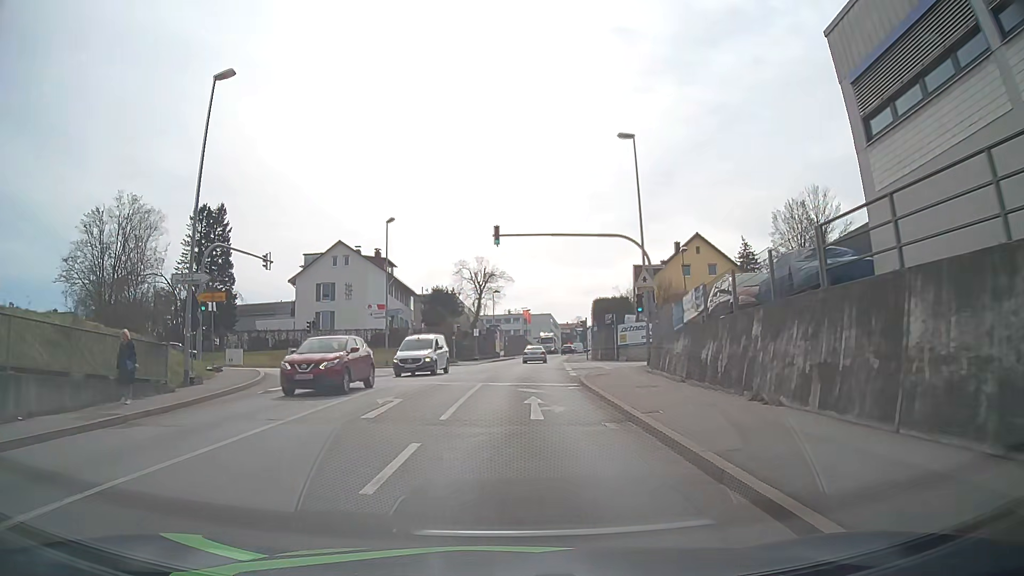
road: tertiary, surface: asphalt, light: Day
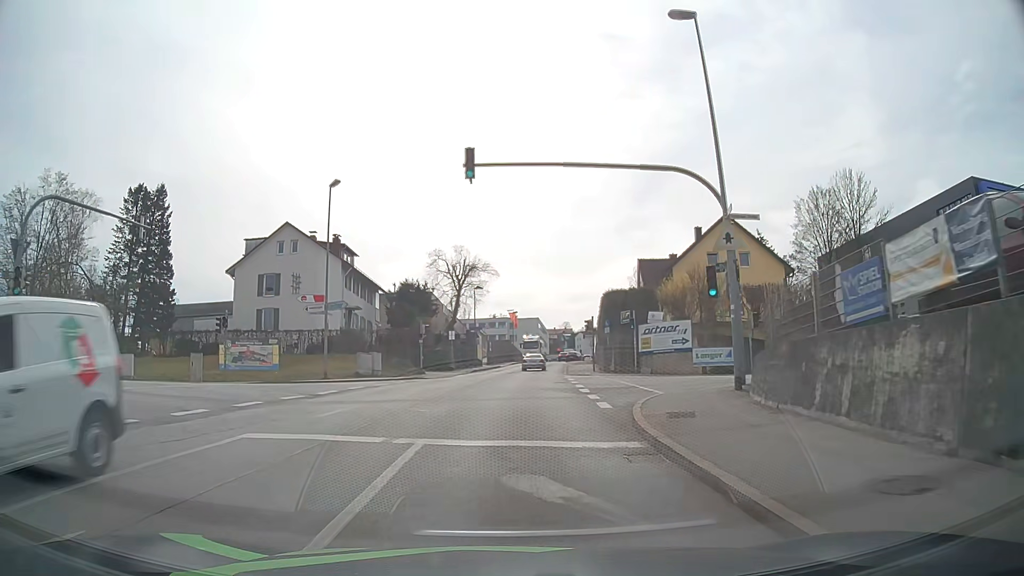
(+0.1, +12.6) m; +1°
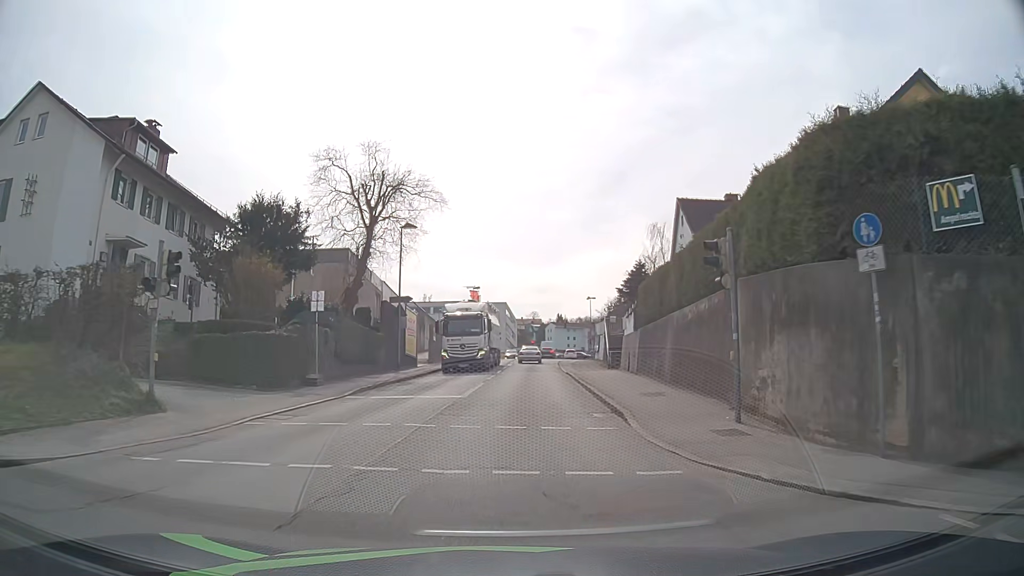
(+0.9, +30.5) m; +4°
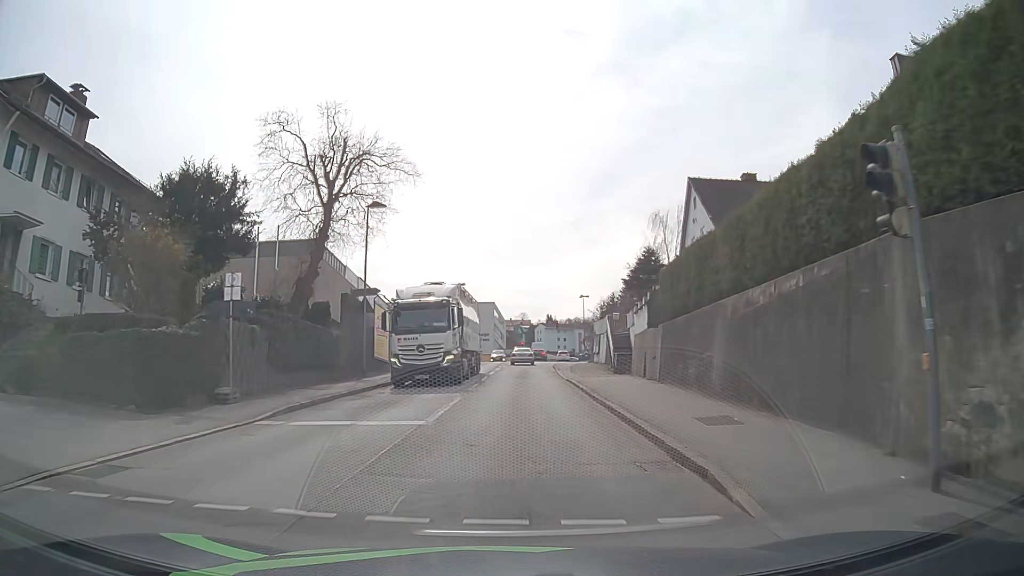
(0.0, +6.3) m; +1°
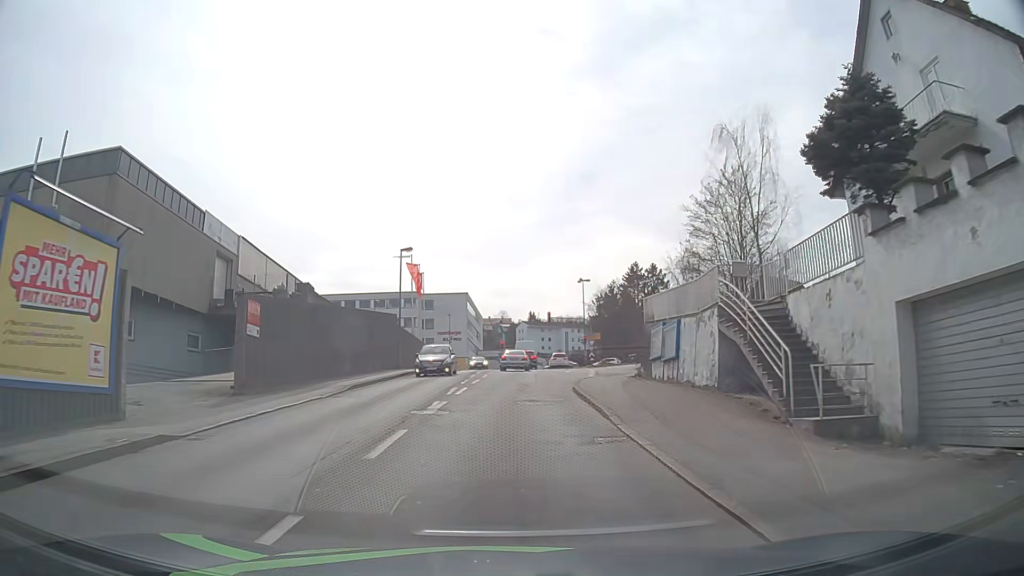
(+0.4, +25.8) m; +2°
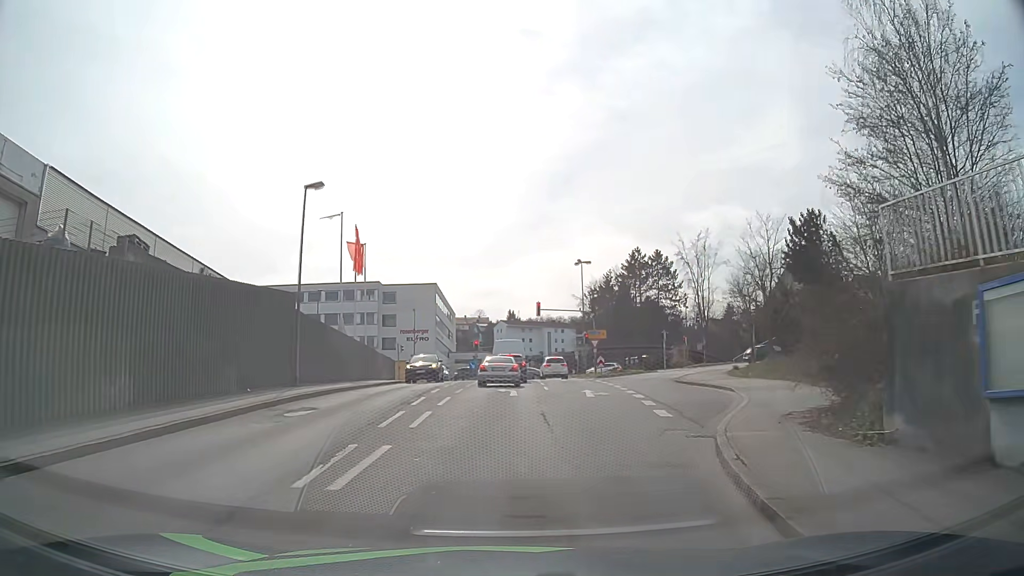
(+0.1, +18.2) m; +2°
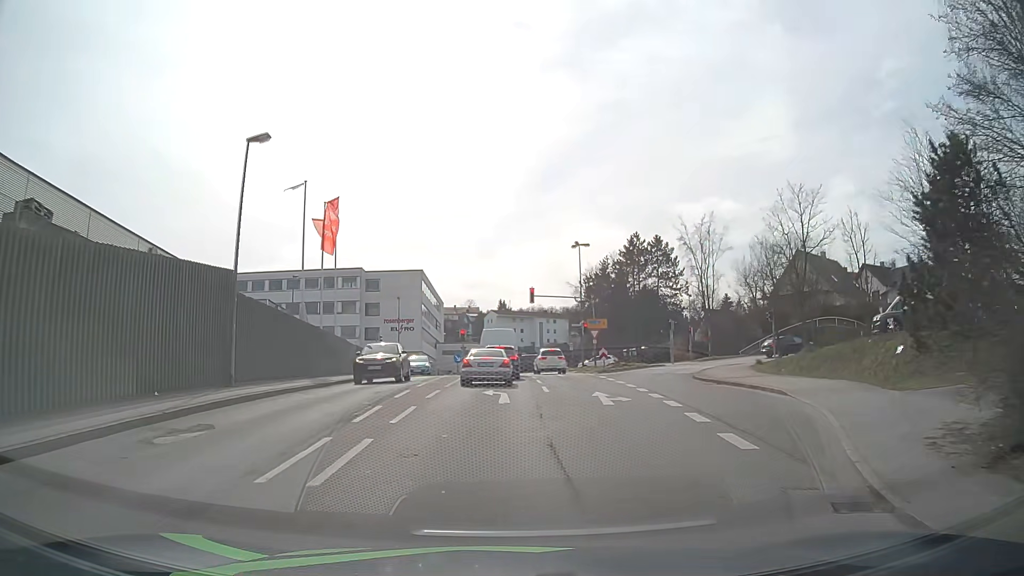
(0.0, +5.4) m; 0°
